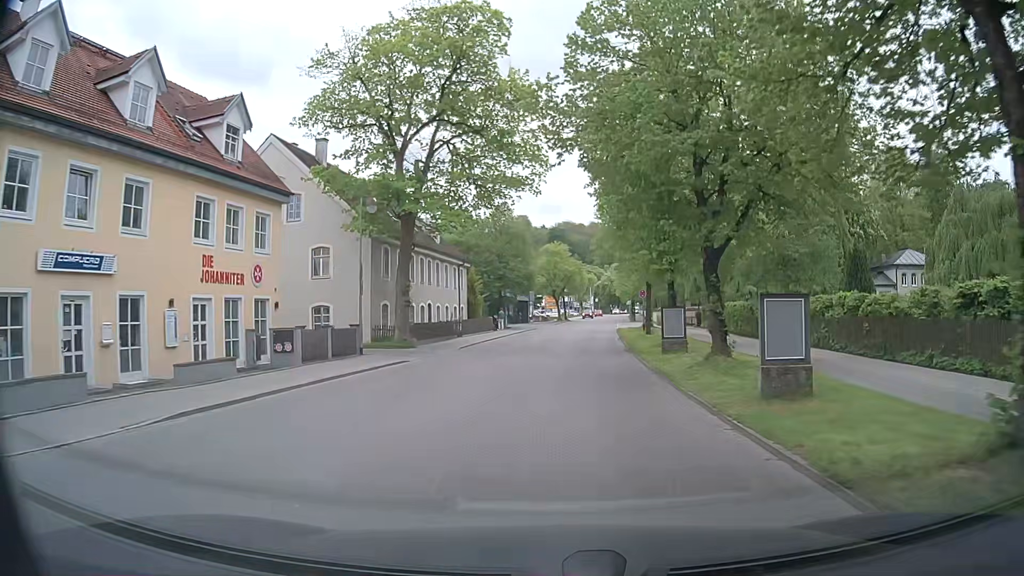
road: tertiary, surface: asphalt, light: Day
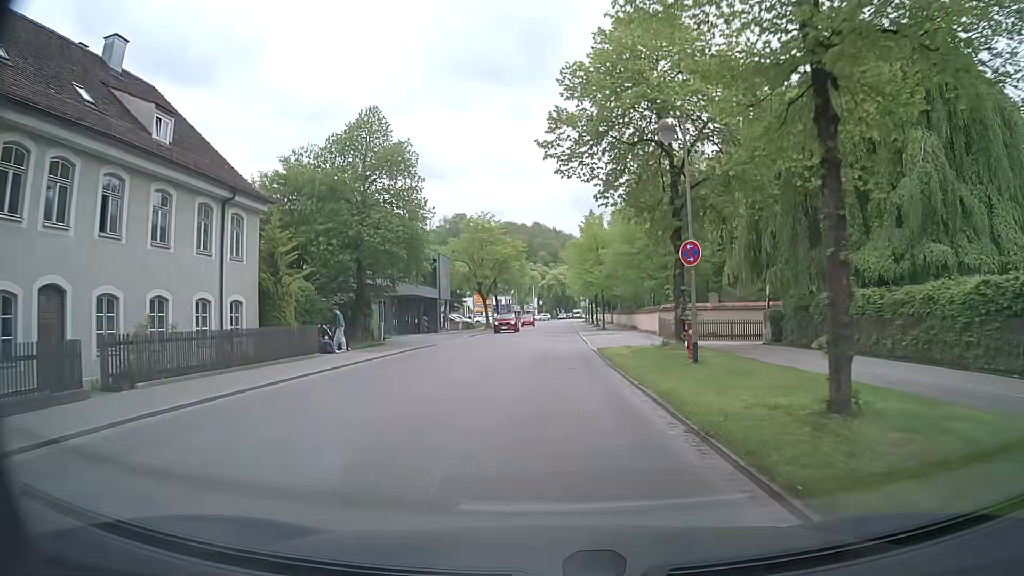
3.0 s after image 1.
(+2.0, +31.2) m; +5°
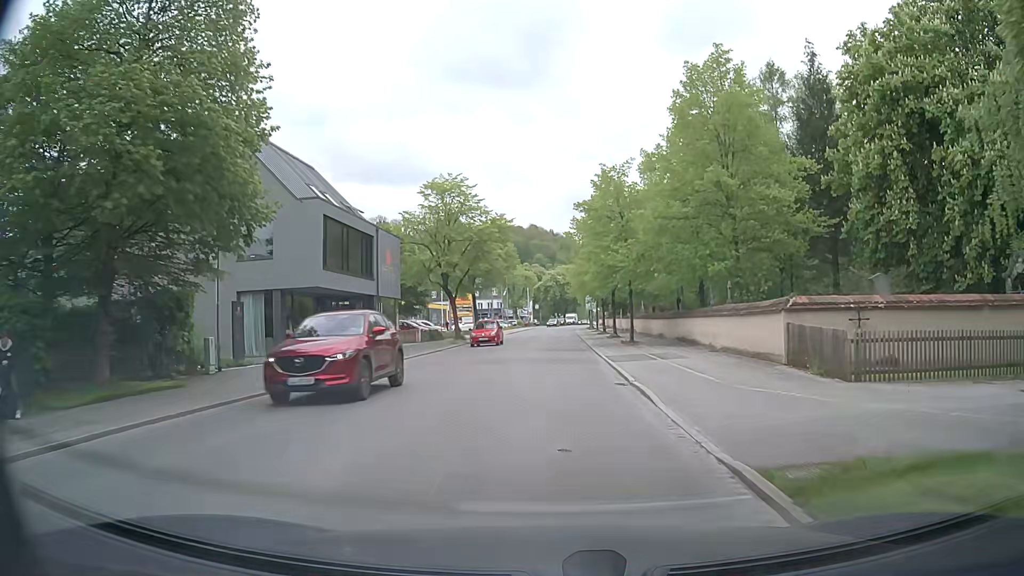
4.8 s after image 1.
(+0.3, +20.1) m; +1°
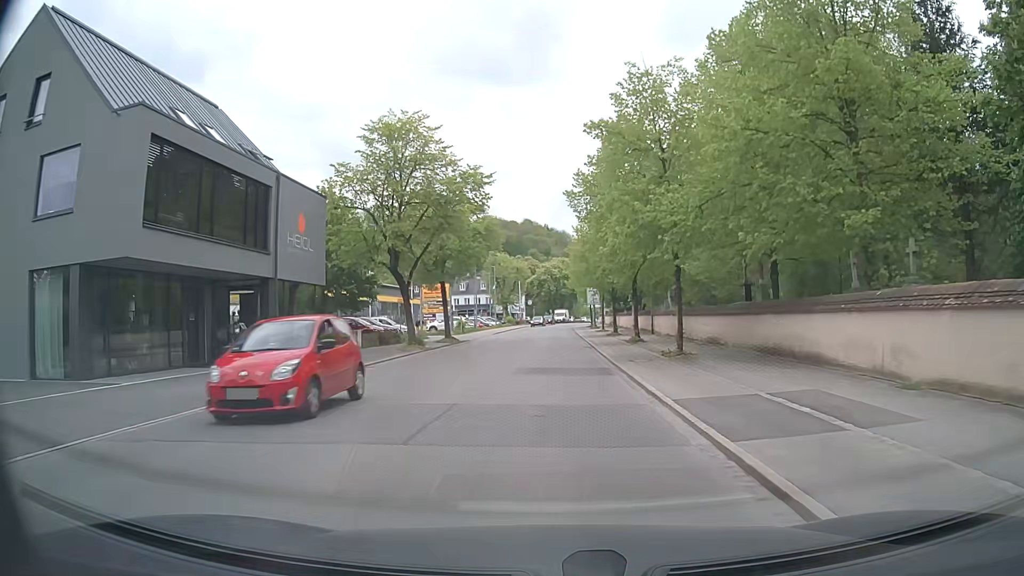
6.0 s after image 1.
(+0.2, +13.9) m; 0°
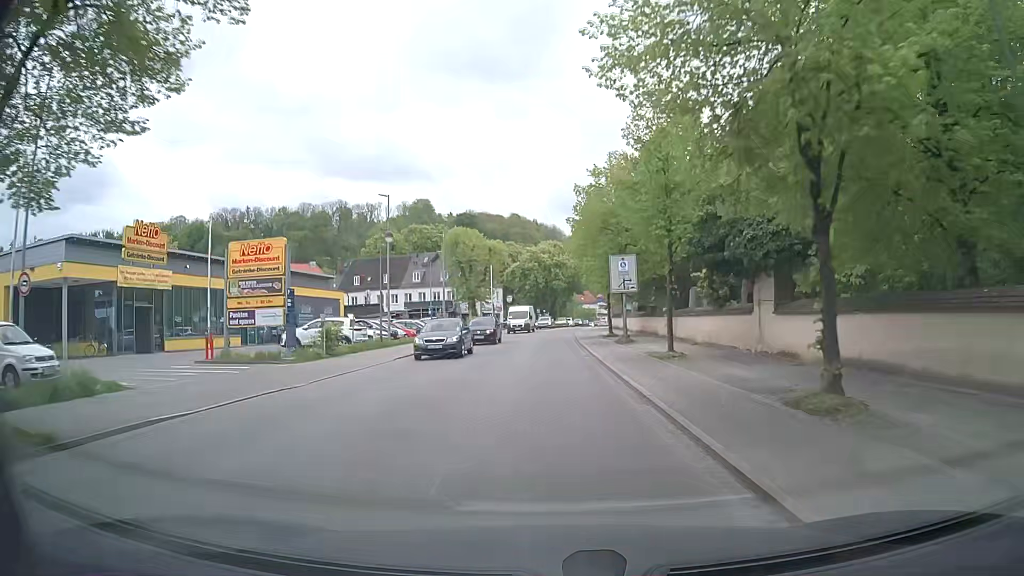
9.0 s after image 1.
(+0.6, +36.0) m; +2°
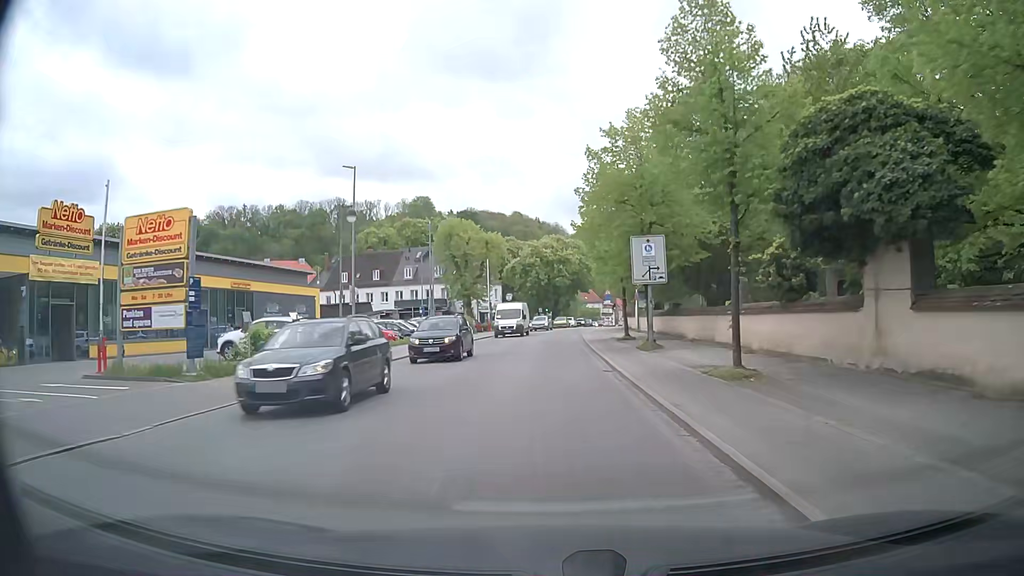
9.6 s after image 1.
(-0.1, +7.4) m; -1°
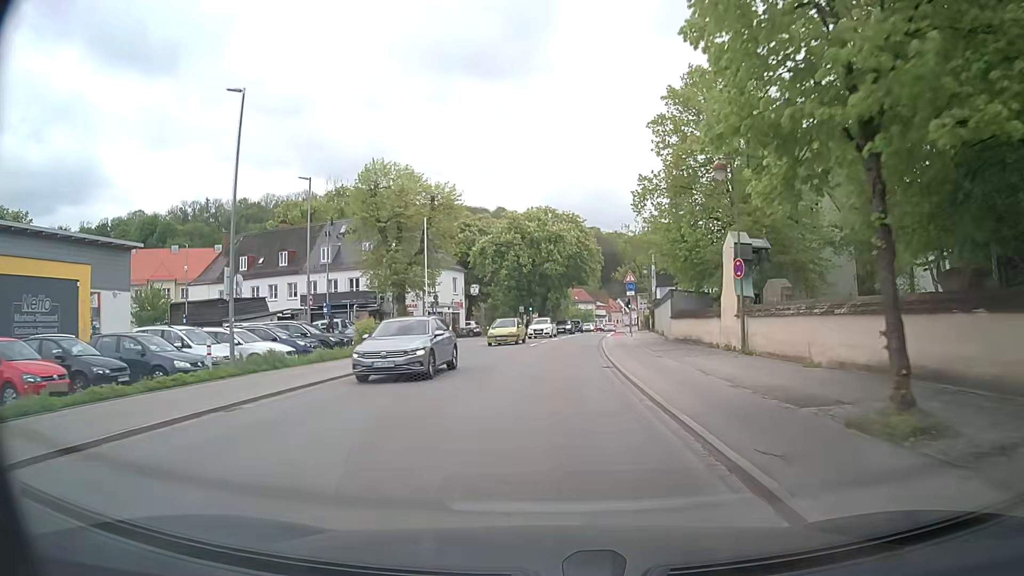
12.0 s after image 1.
(+0.2, +28.9) m; +1°
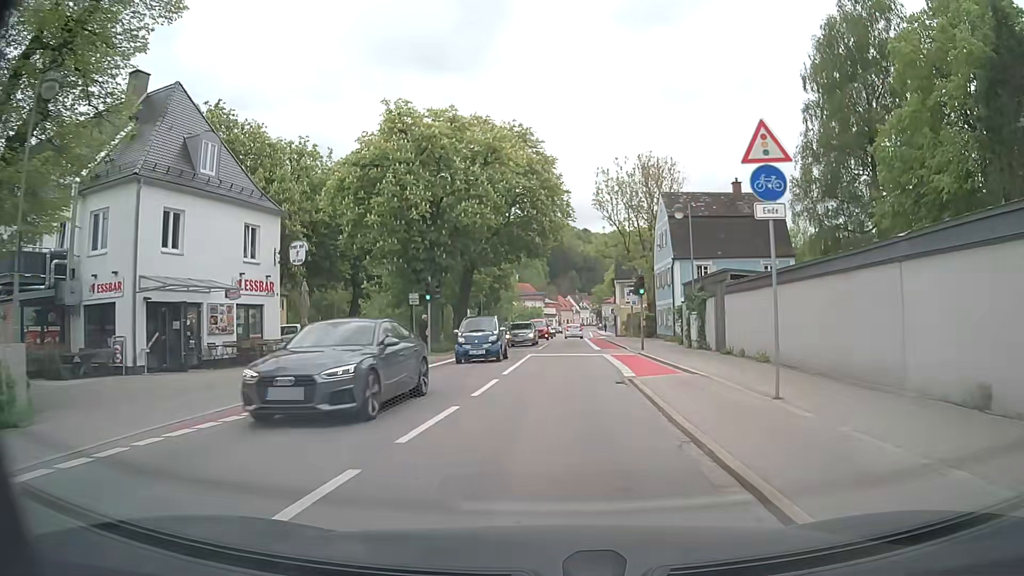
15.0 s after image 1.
(+1.0, +34.4) m; +4°
(0, +10) (+1, +20) (+1, +30) (+2, +40) (+2, +50) (+3, +60) (+4, +70) (+4, +80) (+5, +90) (+7, +100) m
